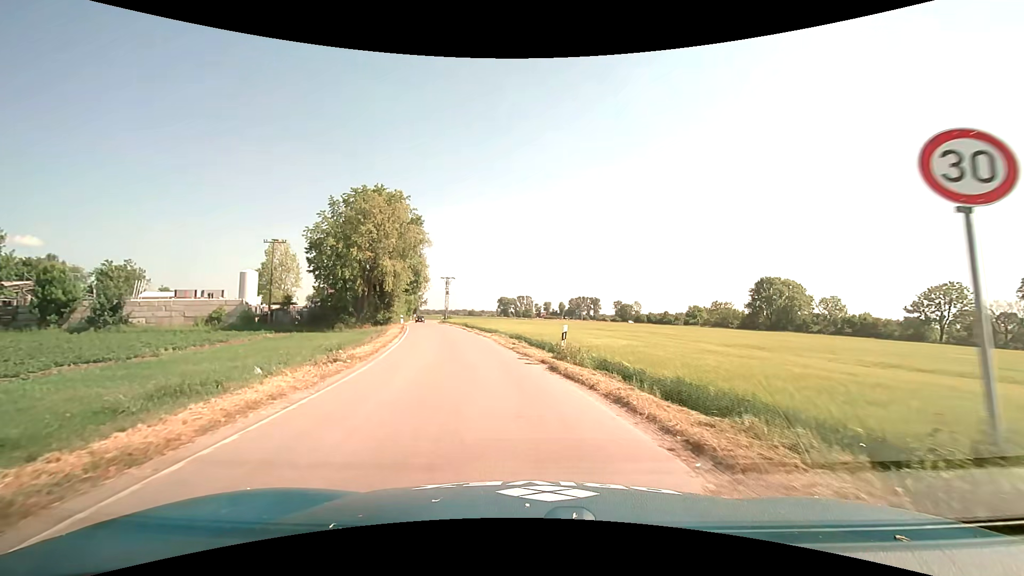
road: unclassified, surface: asphalt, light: Day
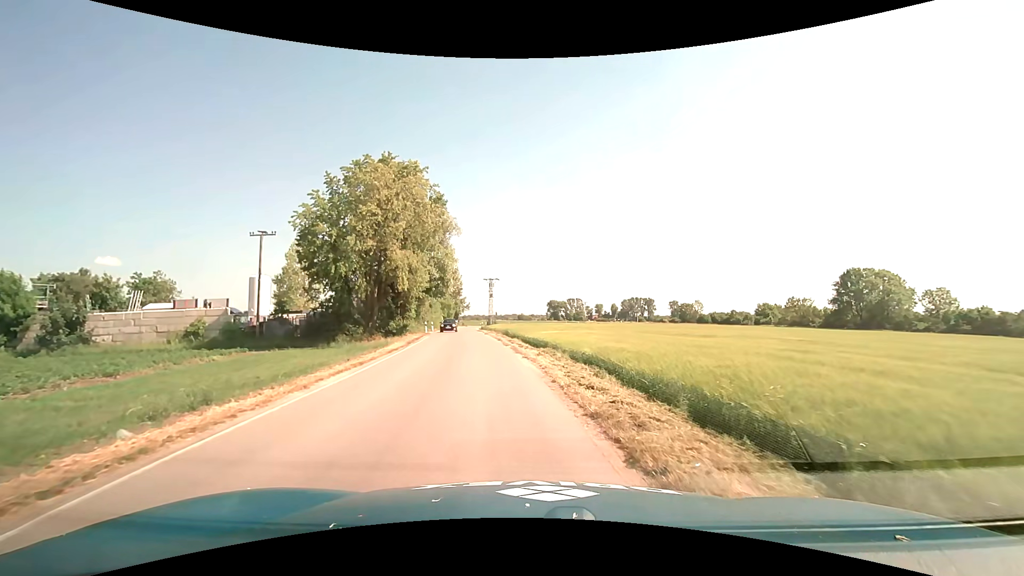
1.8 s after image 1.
(-0.8, +13.8) m; -5°
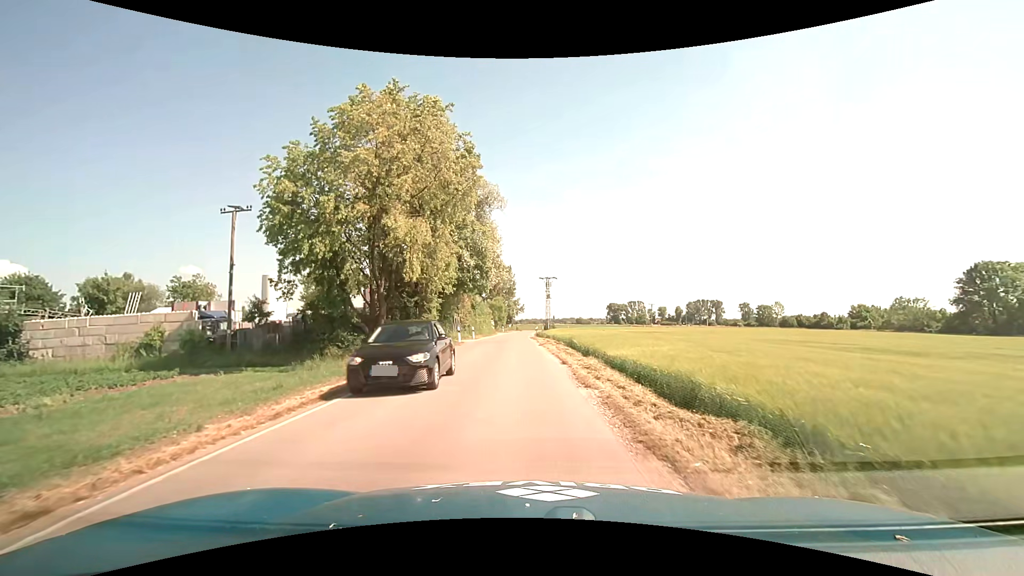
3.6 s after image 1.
(-1.0, +13.8) m; -7°
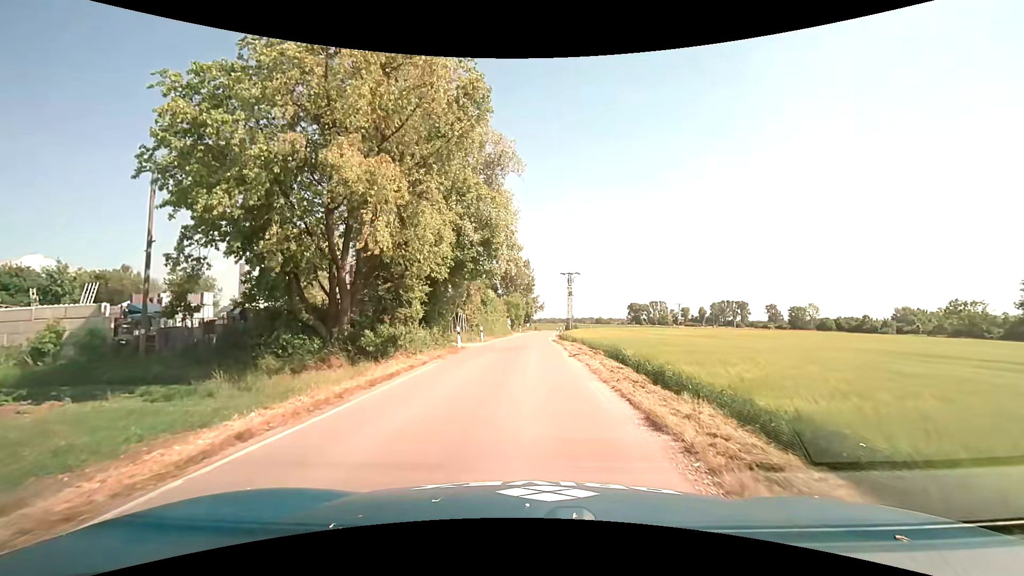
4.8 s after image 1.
(-0.2, +9.2) m; -2°
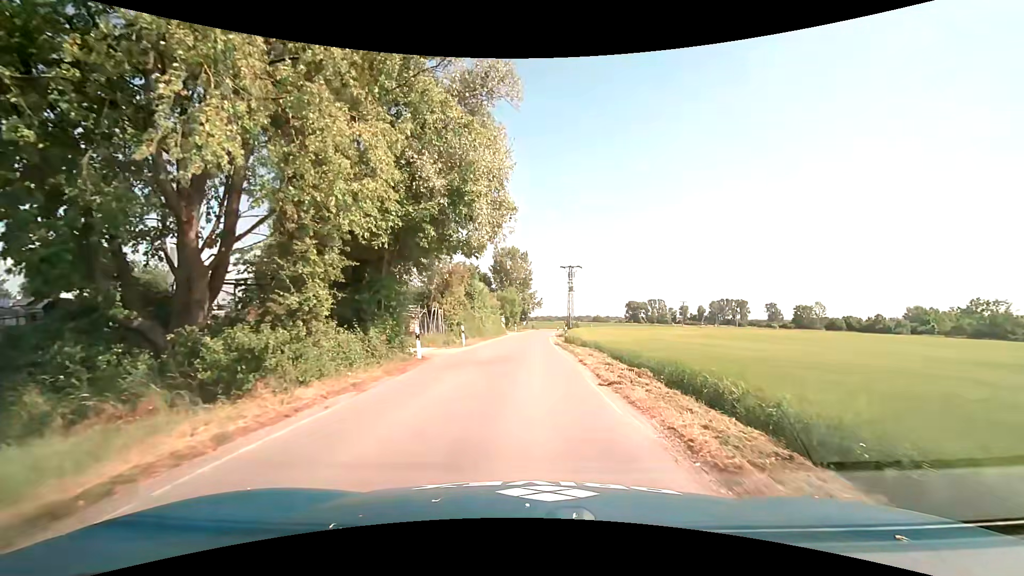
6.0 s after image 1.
(0.0, +9.2) m; 0°
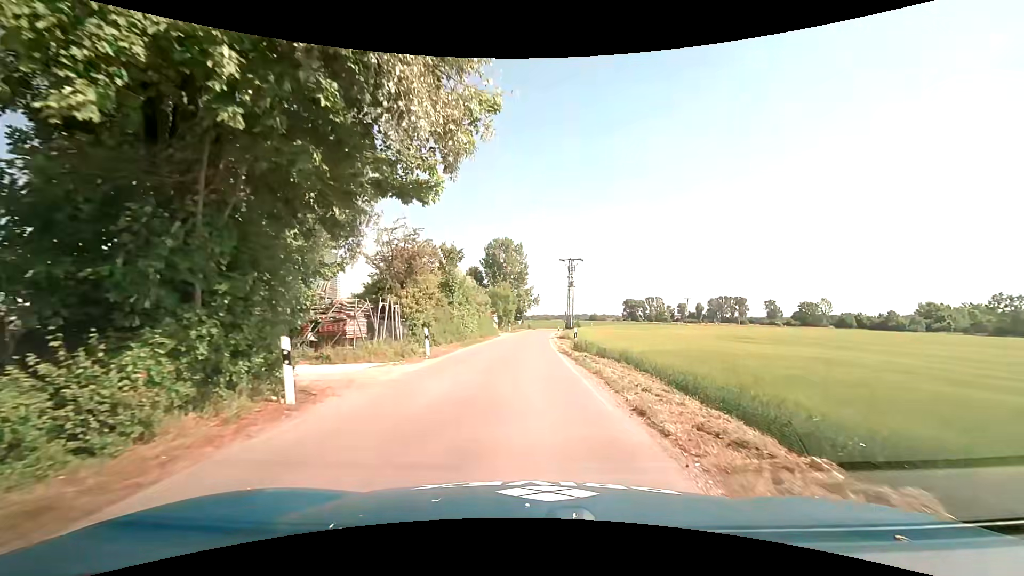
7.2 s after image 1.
(+0.1, +9.2) m; +1°
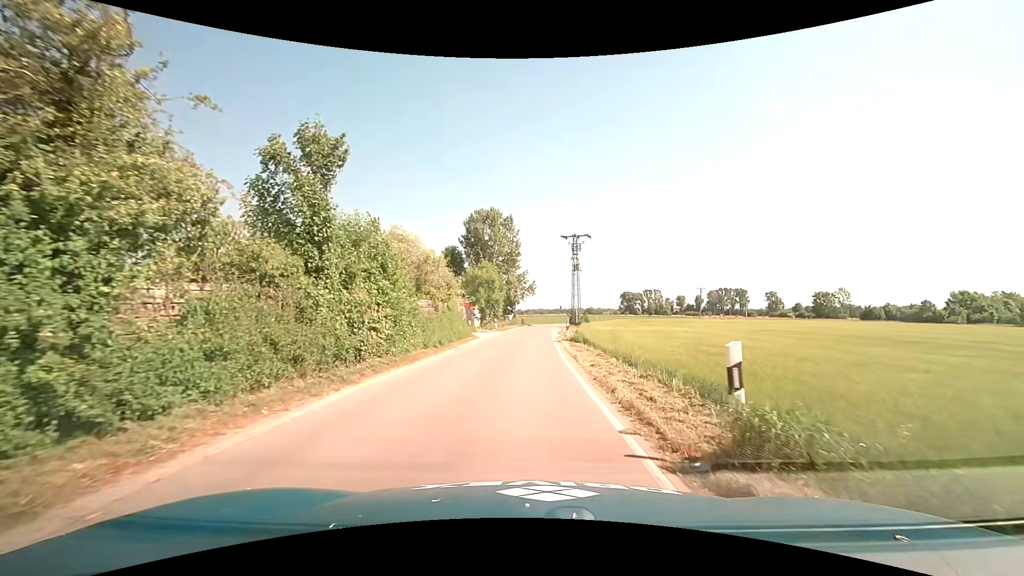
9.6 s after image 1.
(+0.2, +18.5) m; +1°
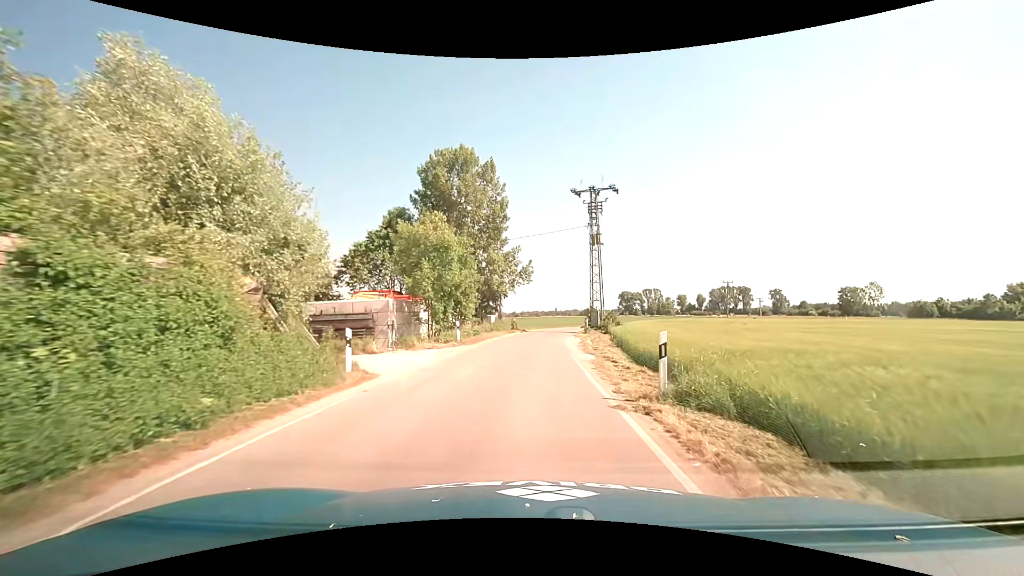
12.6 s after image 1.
(0.0, +24.0) m; +1°
(0, +10) (0, +20) (+1, +30) (+2, +40) (+4, +50) (+7, +59) (+10, +69) (+14, +78) (+19, +87) (+23, +96) m
